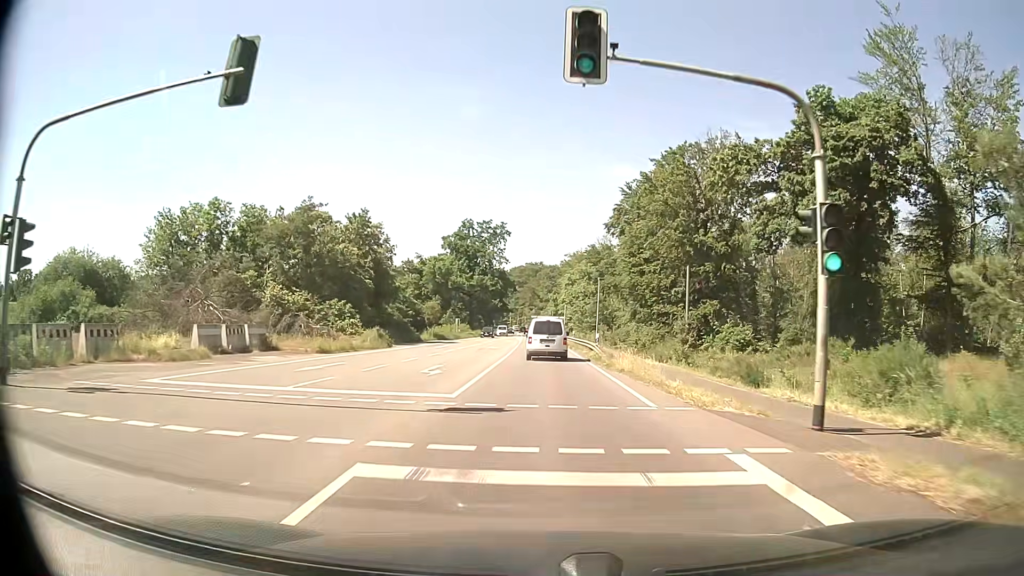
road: primary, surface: asphalt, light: Day
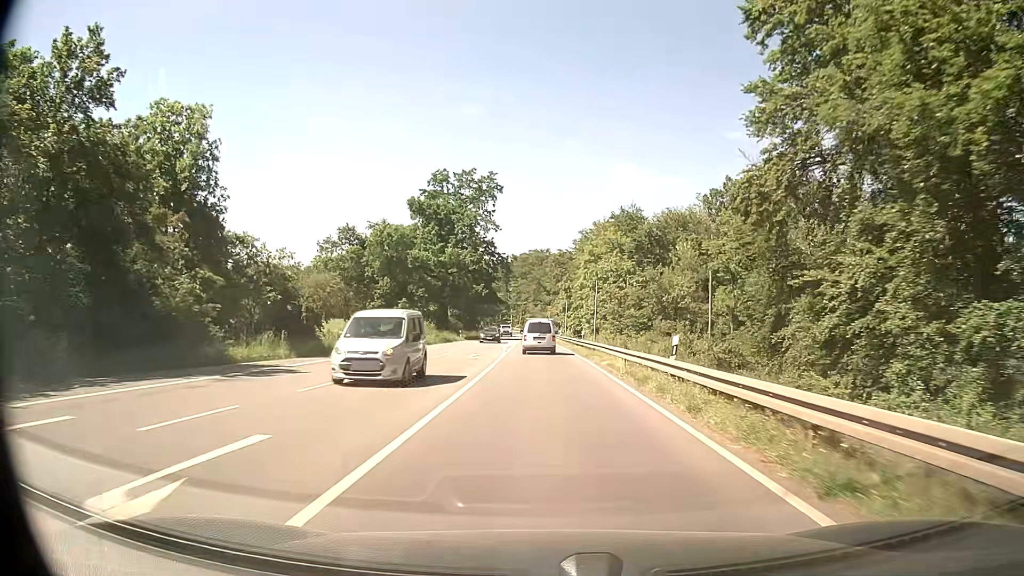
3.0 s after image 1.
(-0.1, +42.9) m; -1°
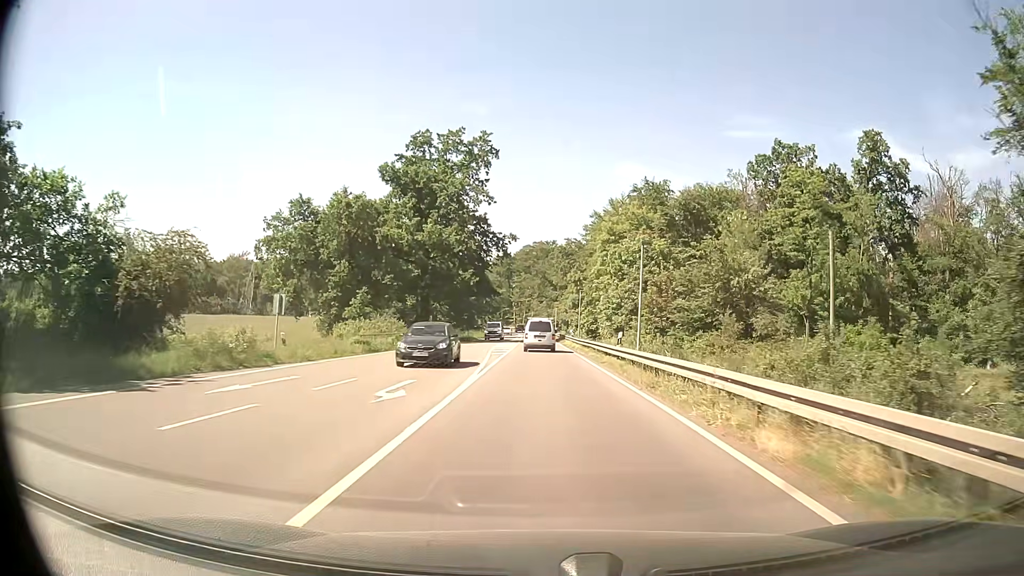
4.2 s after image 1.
(0.0, +18.1) m; 0°
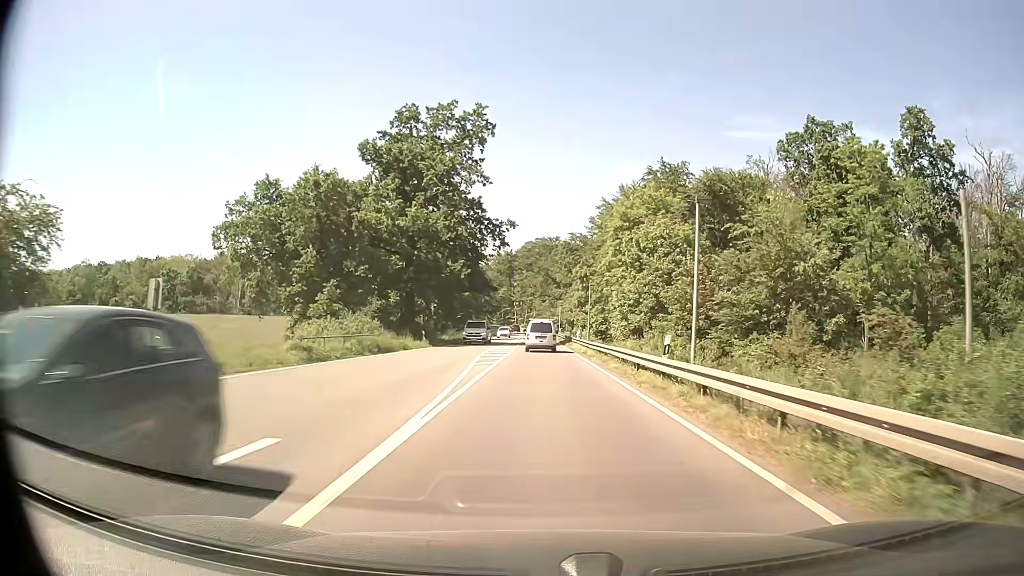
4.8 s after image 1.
(0.0, +9.0) m; 0°
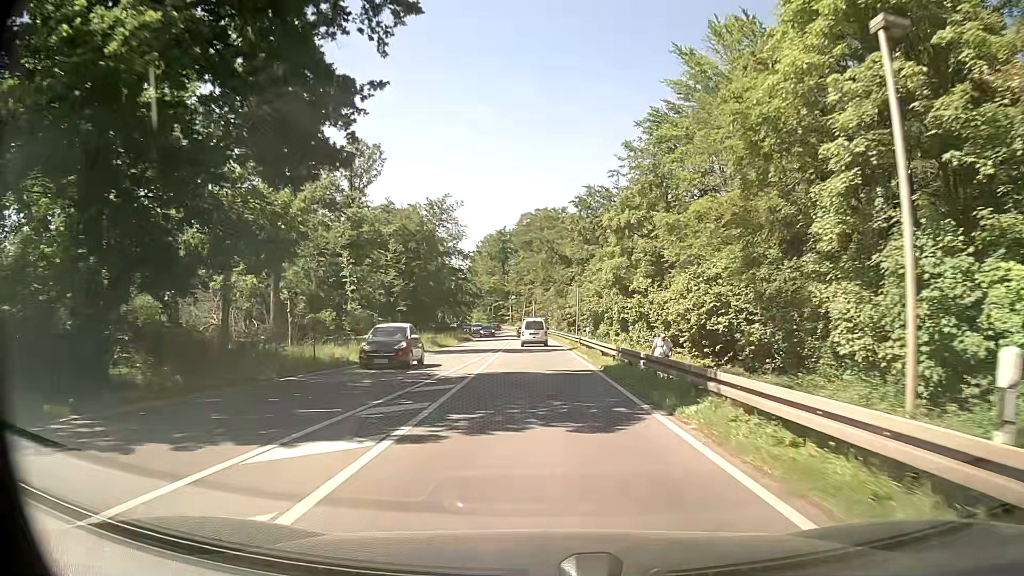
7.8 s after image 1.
(0.0, +44.6) m; 0°
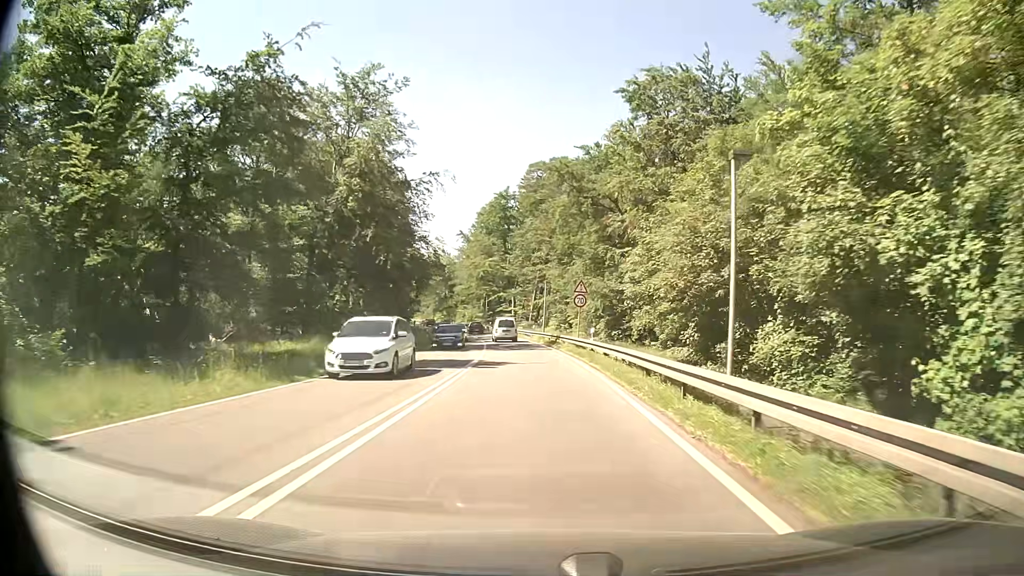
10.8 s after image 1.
(-0.2, +43.9) m; -1°
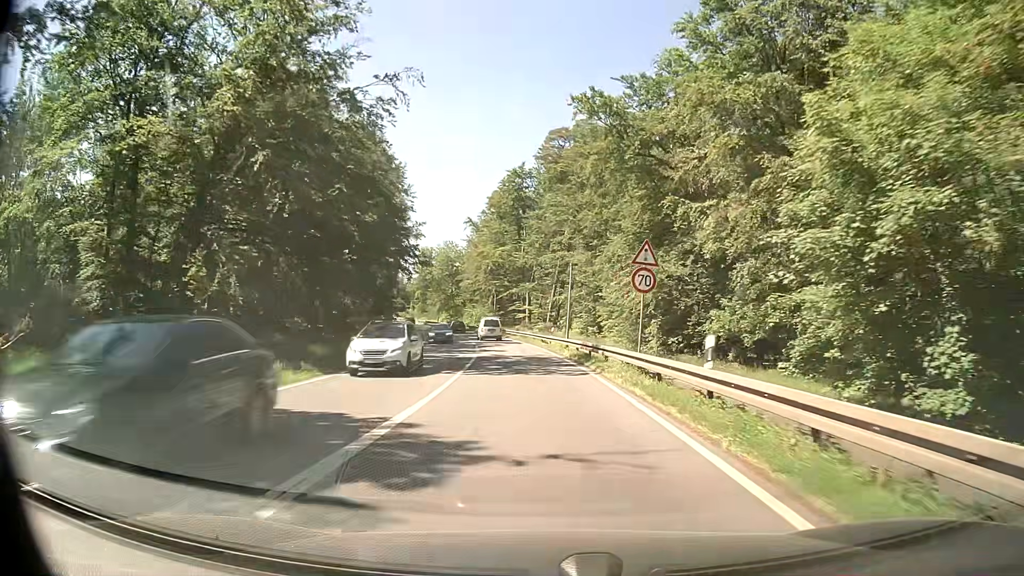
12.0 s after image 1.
(-0.2, +17.5) m; -1°
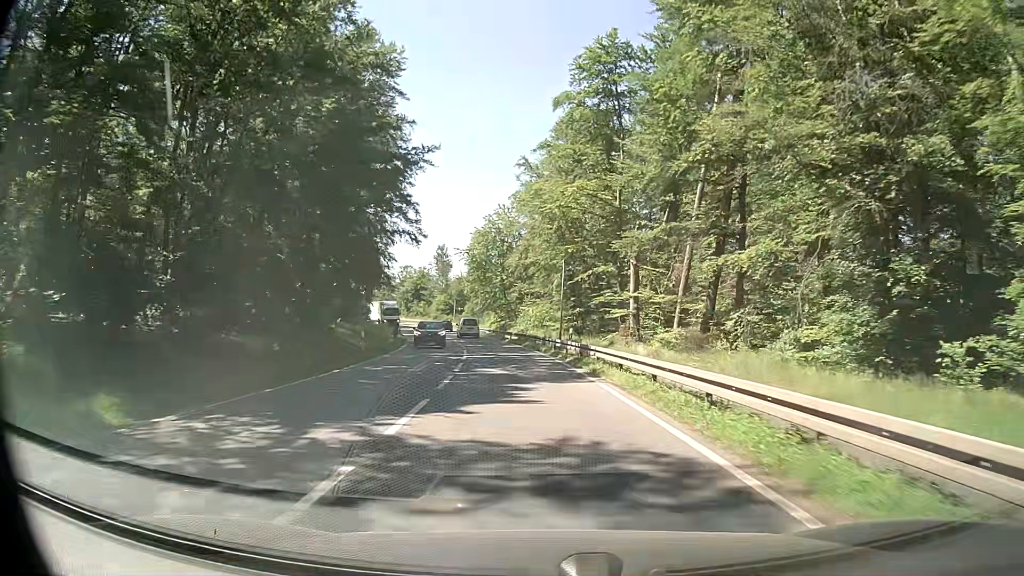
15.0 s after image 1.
(-2.6, +43.9) m; -6°
(0, +10) (-1, +20) (-2, +30) (-3, +40) (-5, +50) (-7, +60) (-9, +69) (-11, +79) (-14, +89) (-17, +98) m
